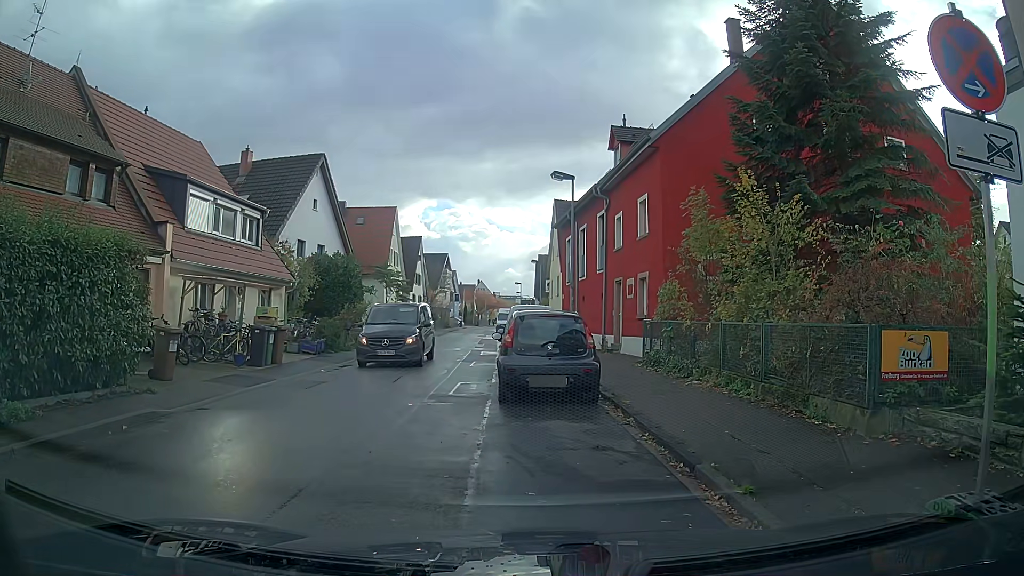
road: tertiary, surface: asphalt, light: Day
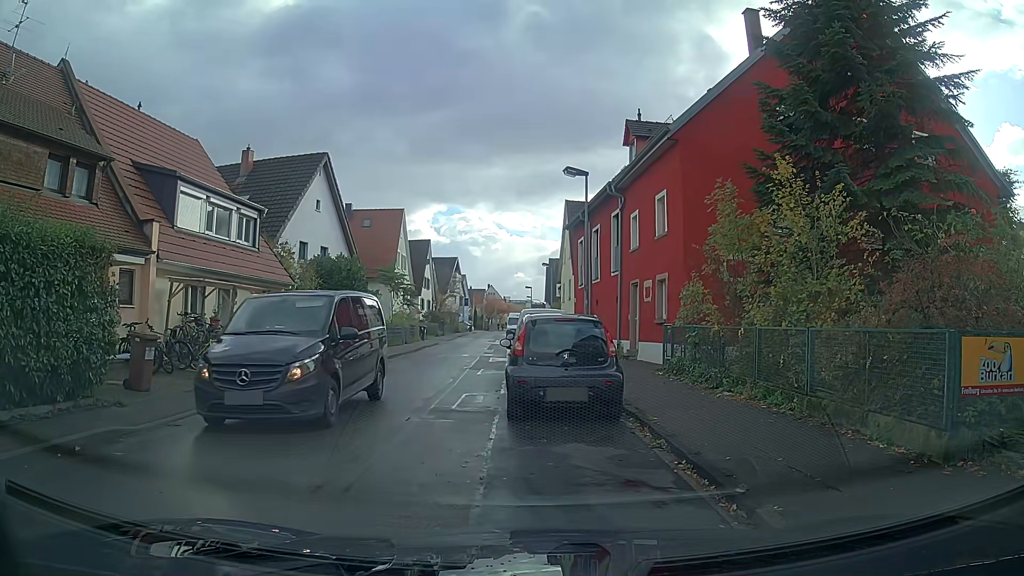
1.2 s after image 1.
(0.0, +1.4) m; -2°
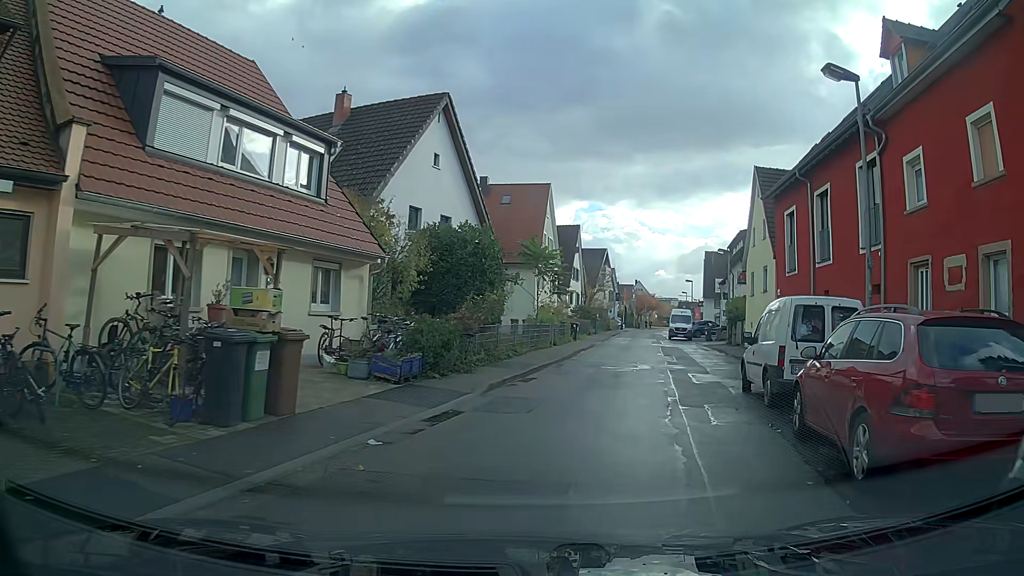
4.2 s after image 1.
(-1.7, +9.5) m; -10°
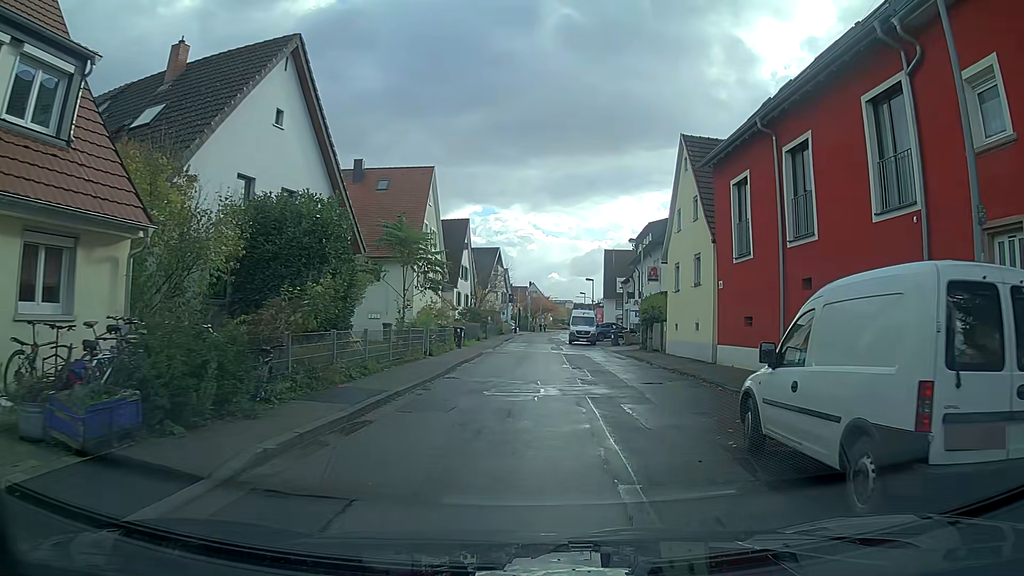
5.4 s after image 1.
(+0.4, +6.6) m; +6°
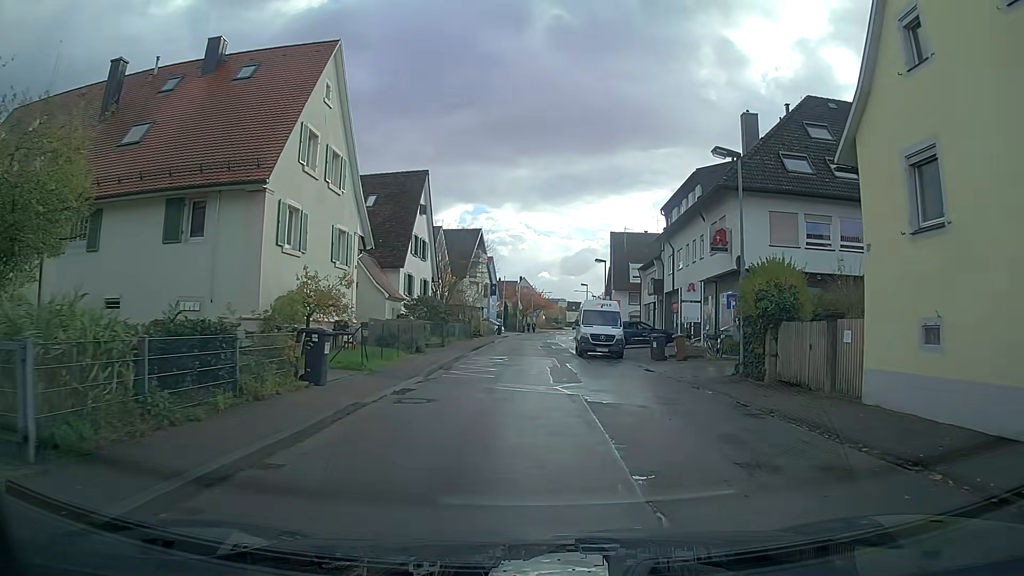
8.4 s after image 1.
(-0.1, +19.9) m; 0°
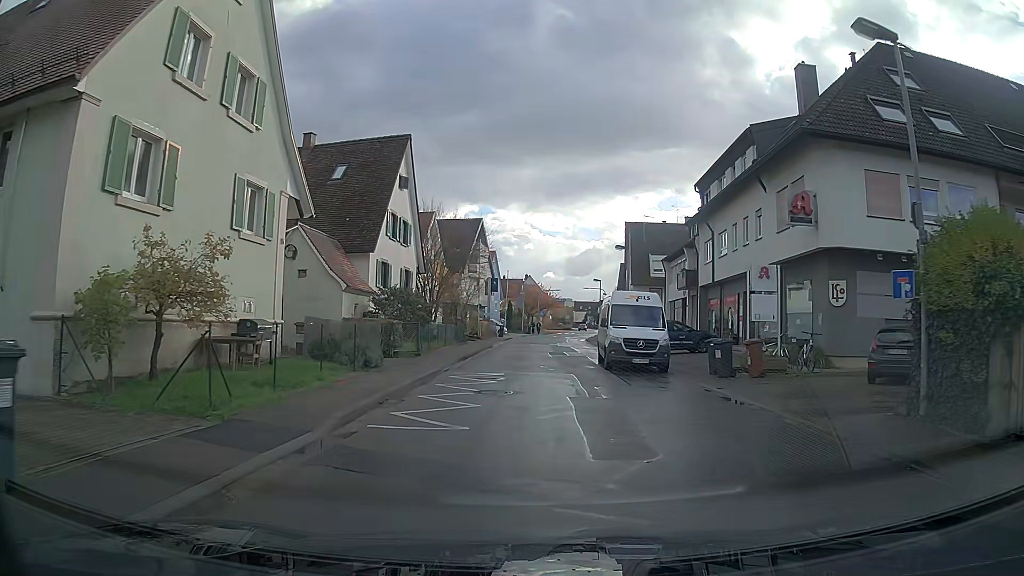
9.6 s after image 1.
(-0.1, +8.5) m; -1°
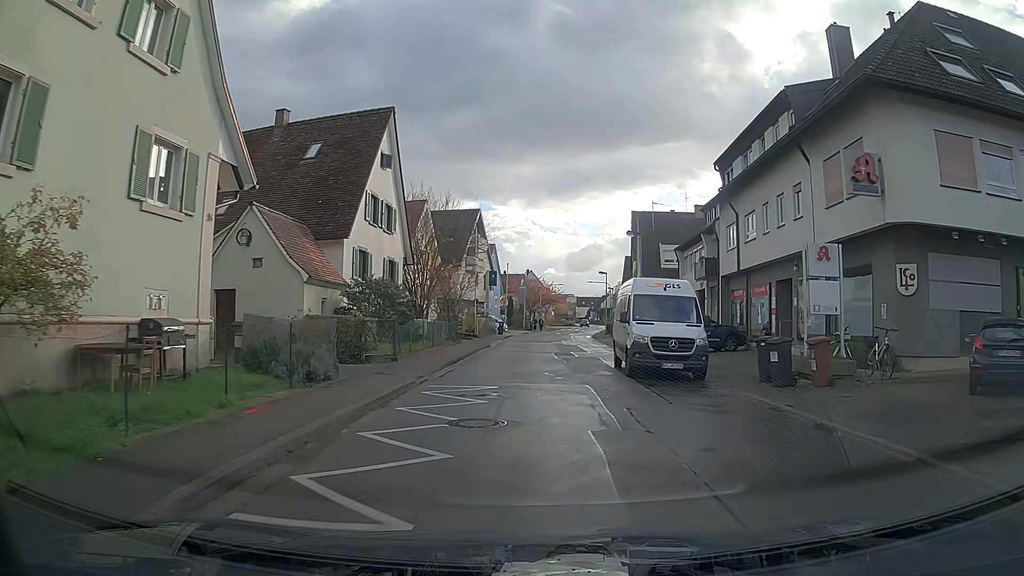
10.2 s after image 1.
(0.0, +4.3) m; 0°
